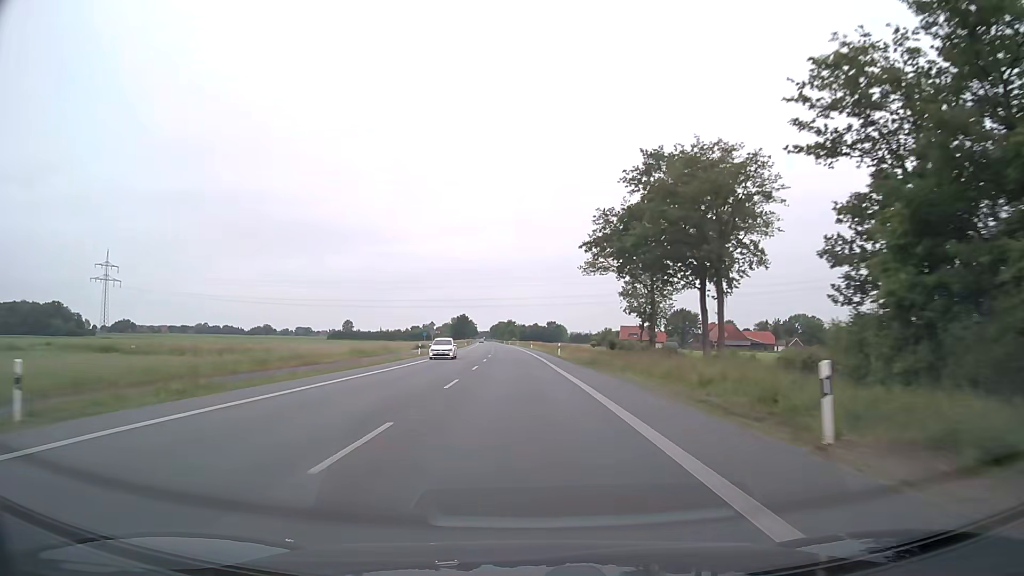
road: primary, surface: asphalt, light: Day
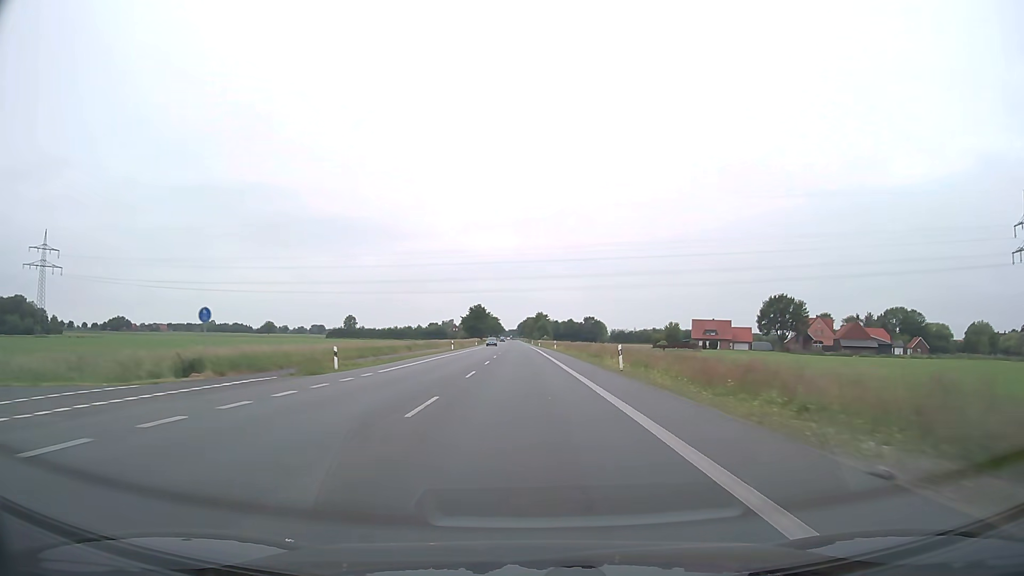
(-1.9, +79.0) m; -3°
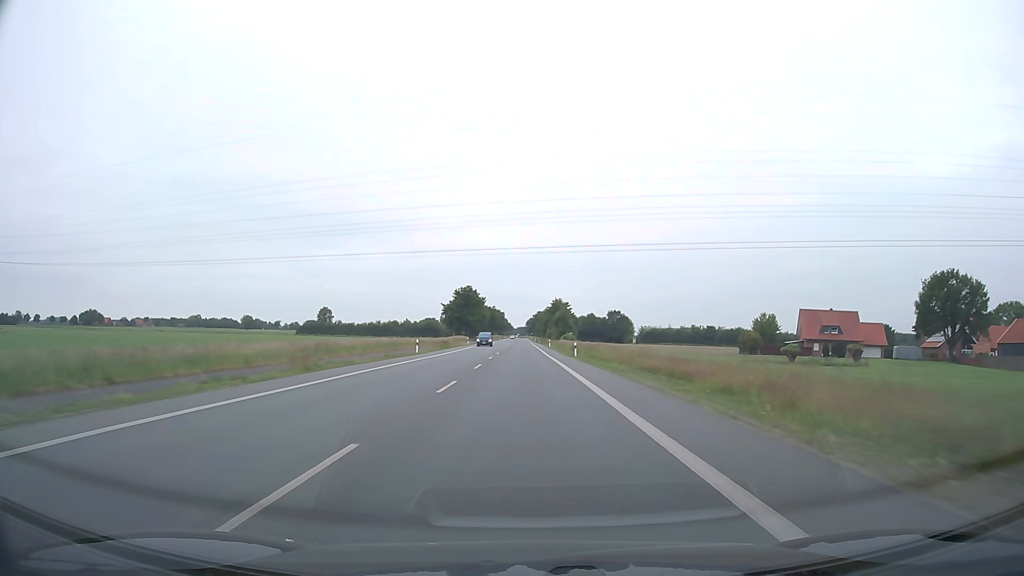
(-0.6, +79.0) m; -1°
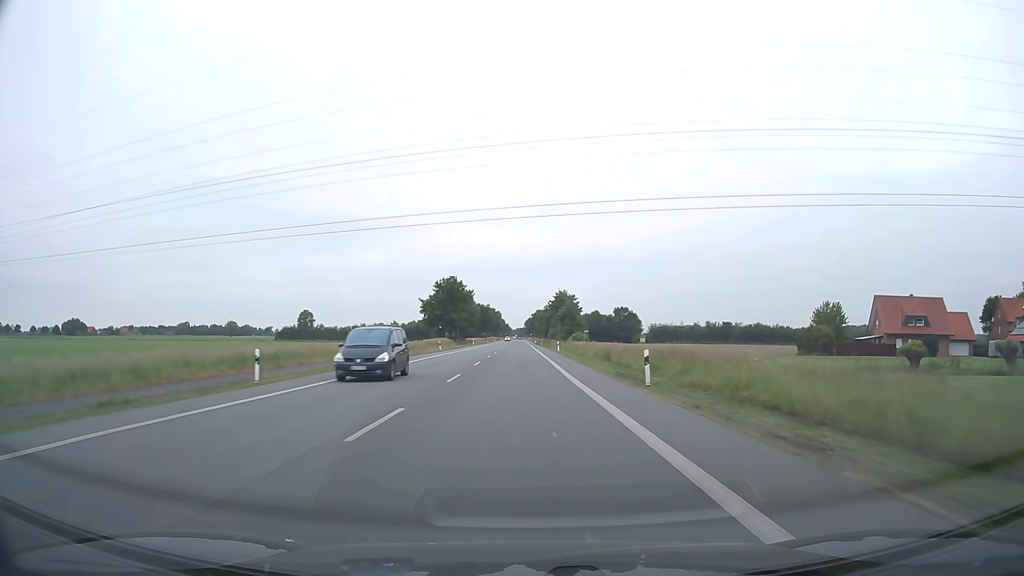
(+0.1, +31.6) m; 0°
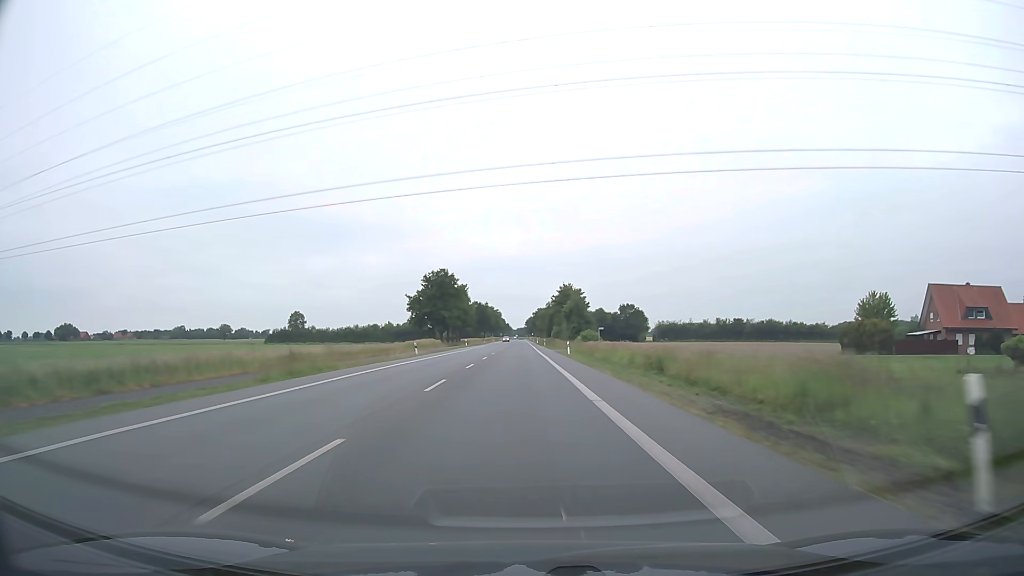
(0.0, +15.8) m; 0°
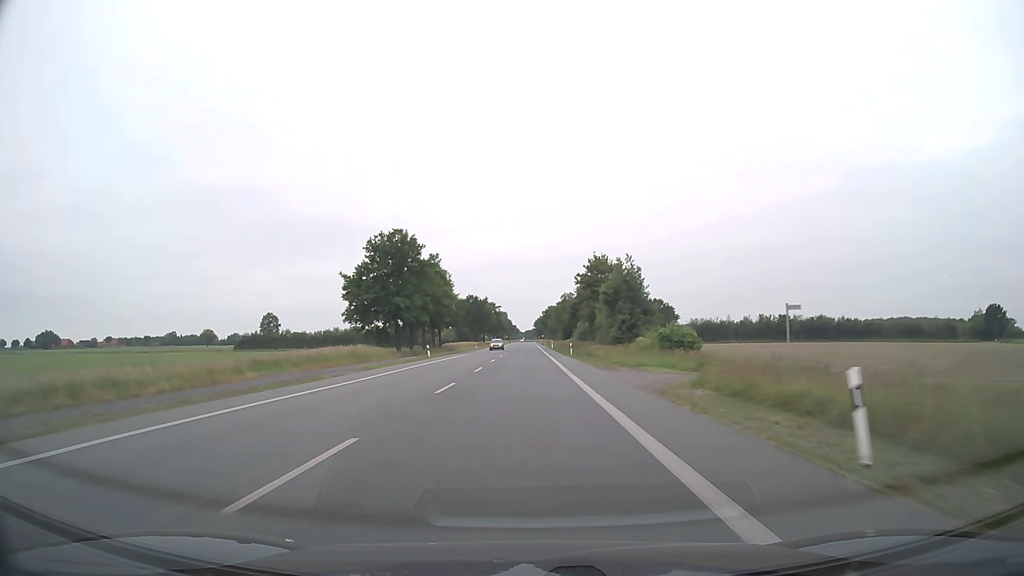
(-0.4, +47.4) m; -1°
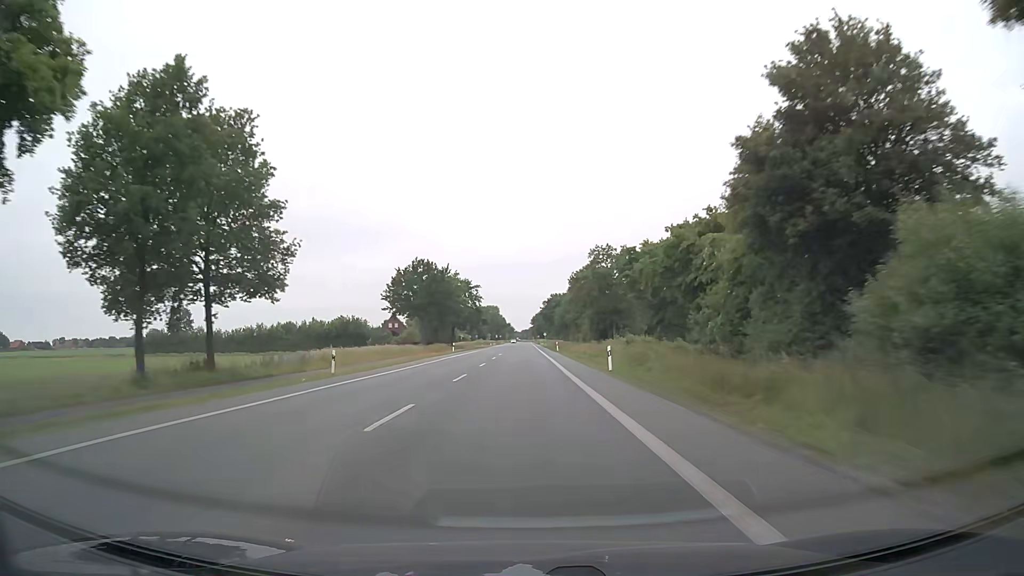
(+0.1, +79.0) m; 0°
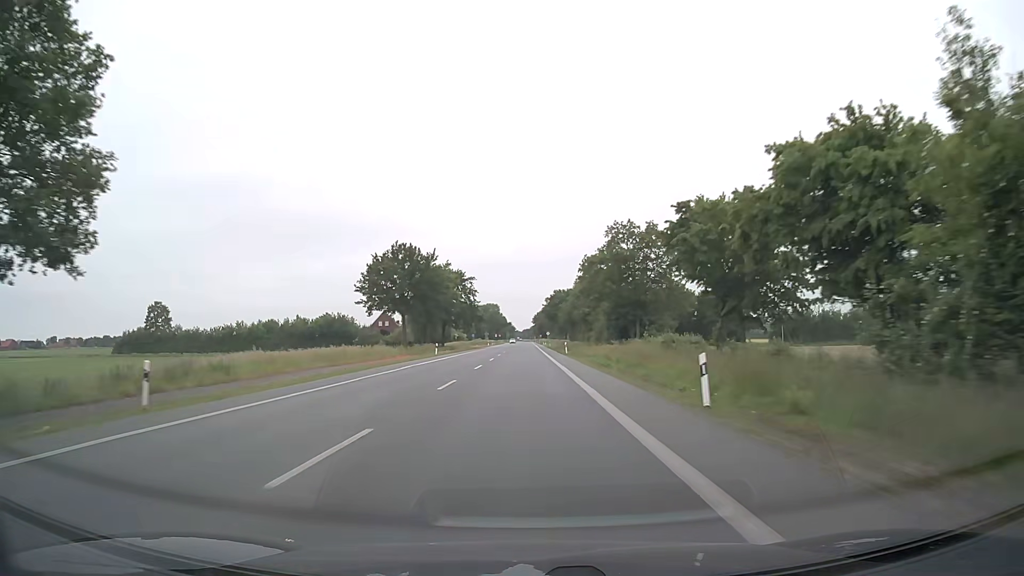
(0.0, +15.8) m; 0°
(0, +10) (0, +20) (0, +30) (0, +40) (0, +50) (0, +60) (0, +70) (0, +80) (-1, +90) (-1, +100) m
